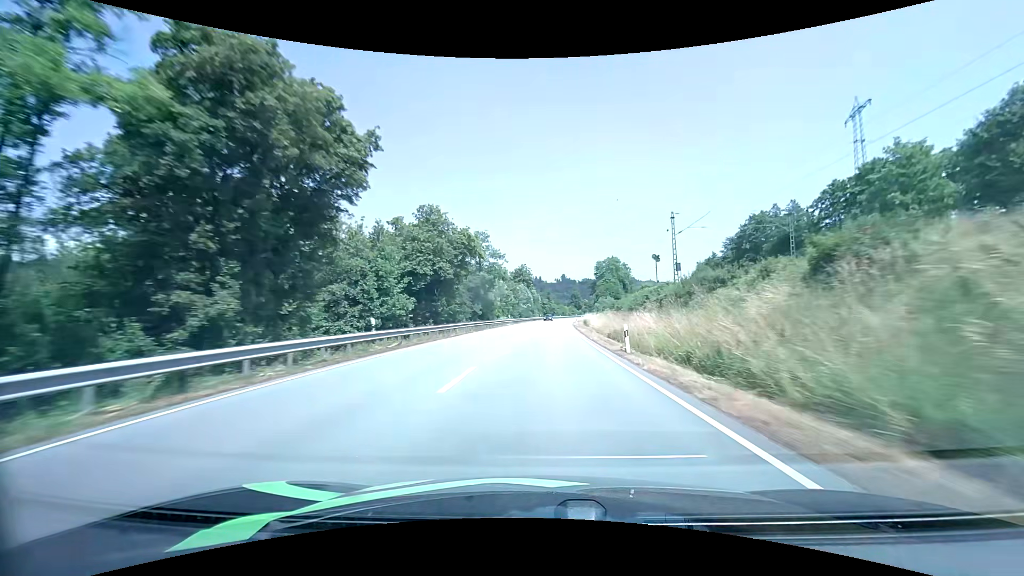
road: primary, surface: asphalt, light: Day
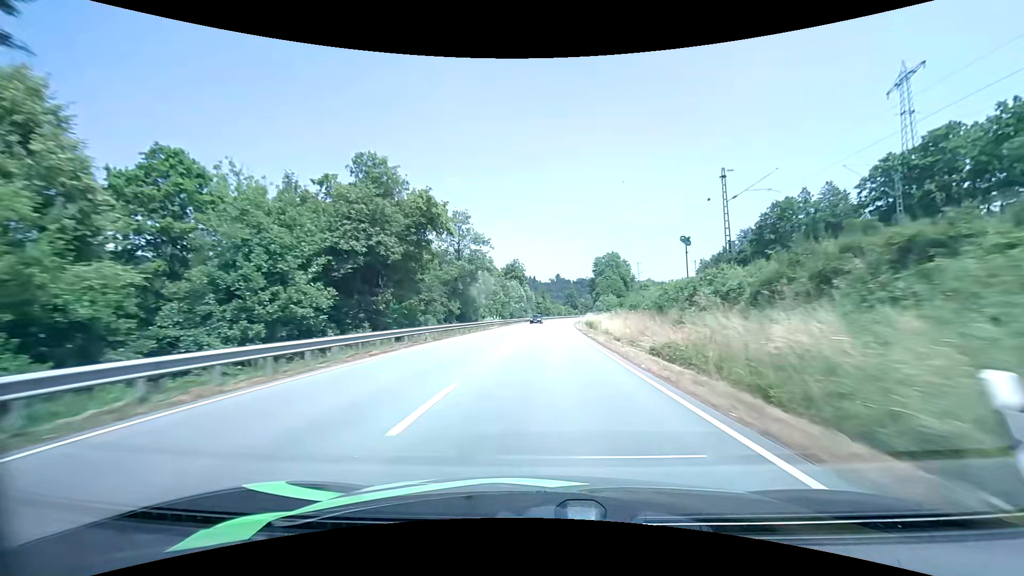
(+0.1, +15.1) m; +1°
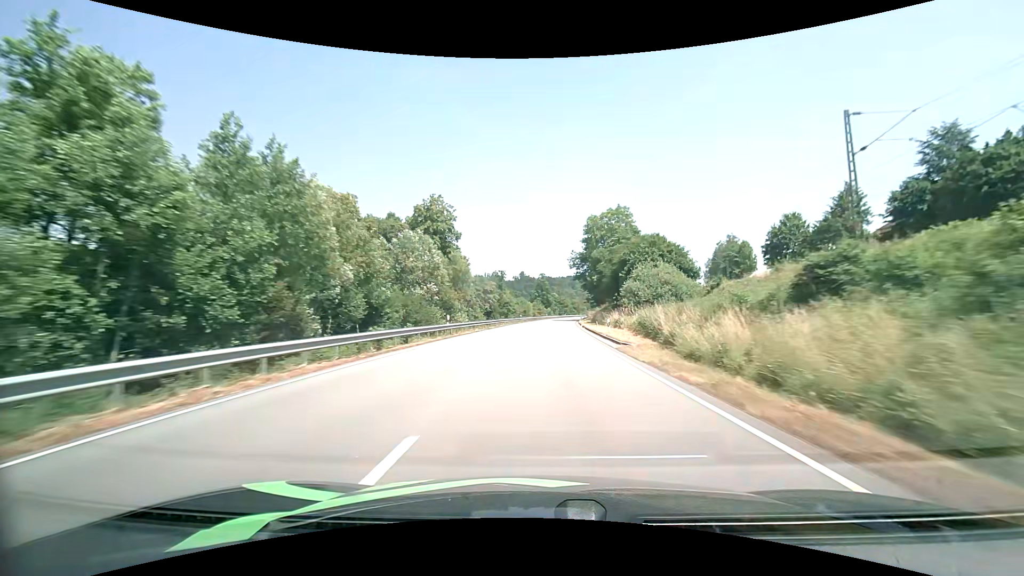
(+2.4, +76.7) m; +4°
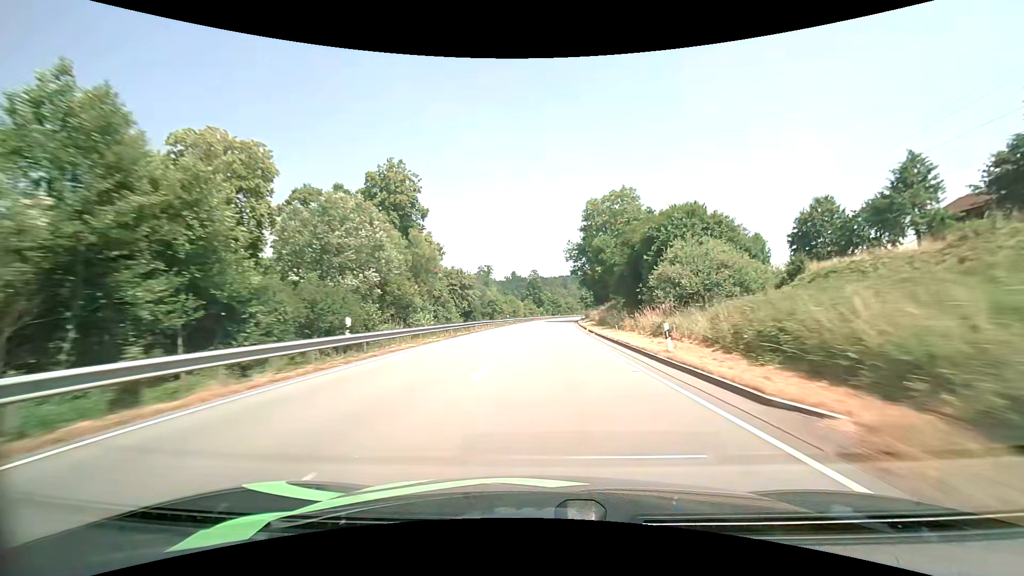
(+0.1, +15.5) m; +1°
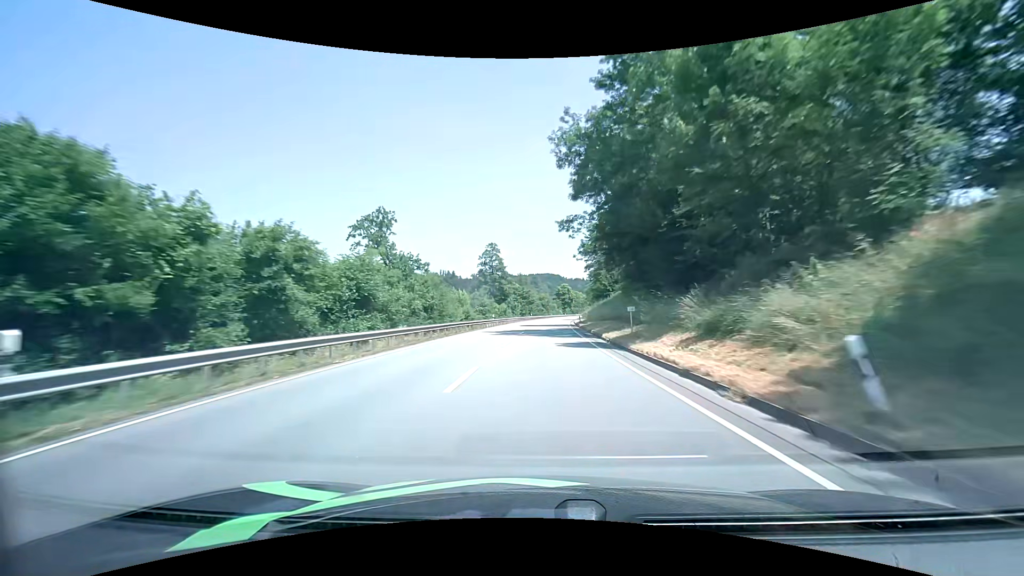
(+1.9, +61.8) m; +3°
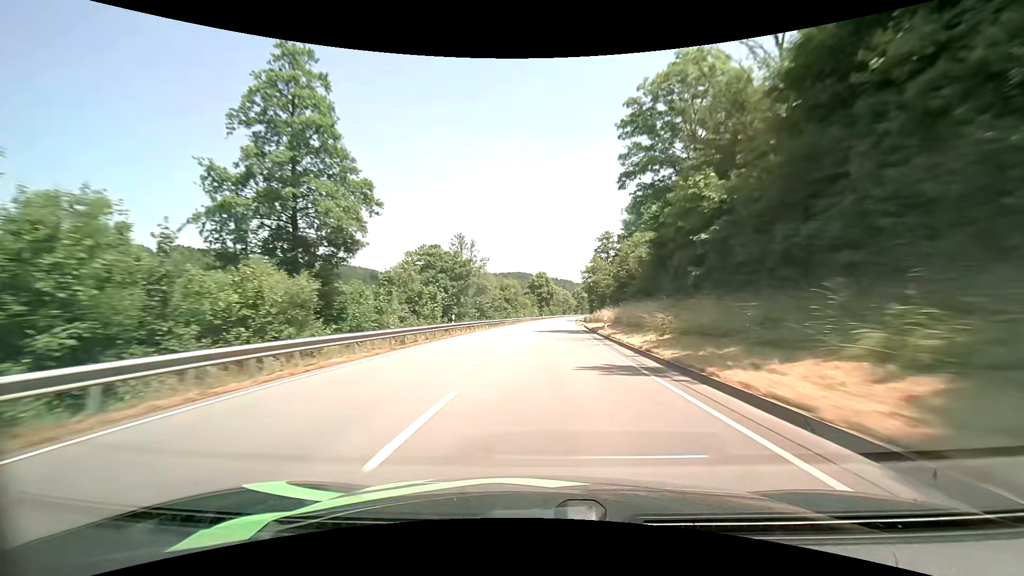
(+2.2, +76.4) m; +3°
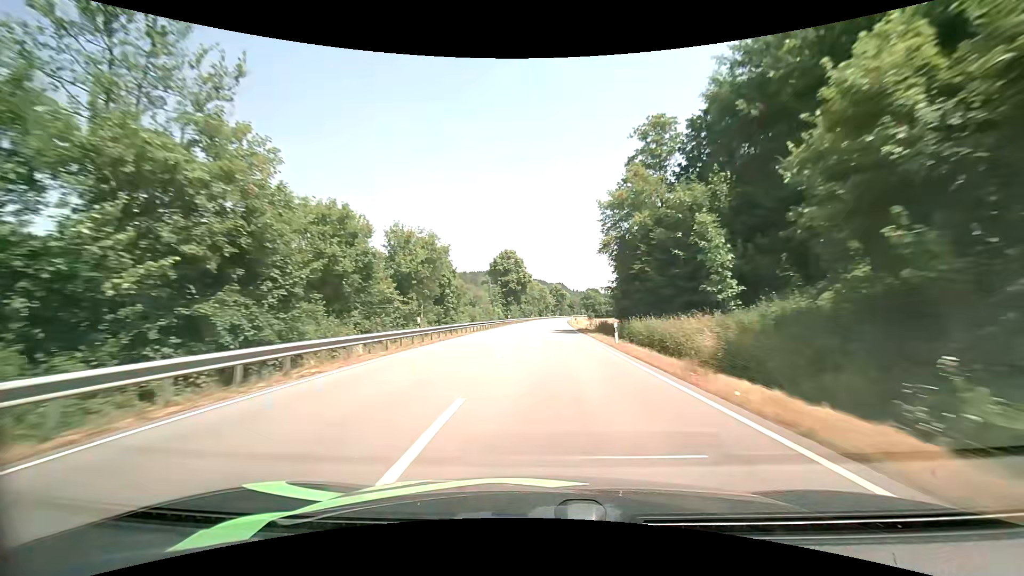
(+2.0, +60.7) m; +3°
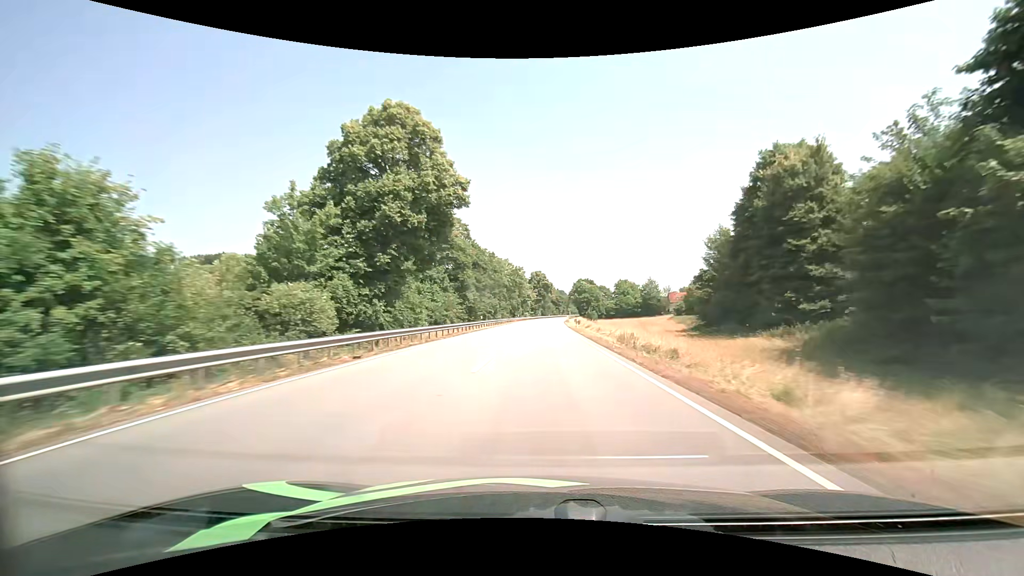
(+2.3, +76.9) m; +3°
(0, +10) (0, +20) (0, +30) (0, +40) (0, +50) (+1, +60) (+1, +70) (+1, +80) (+2, +90) (+3, +100) m
